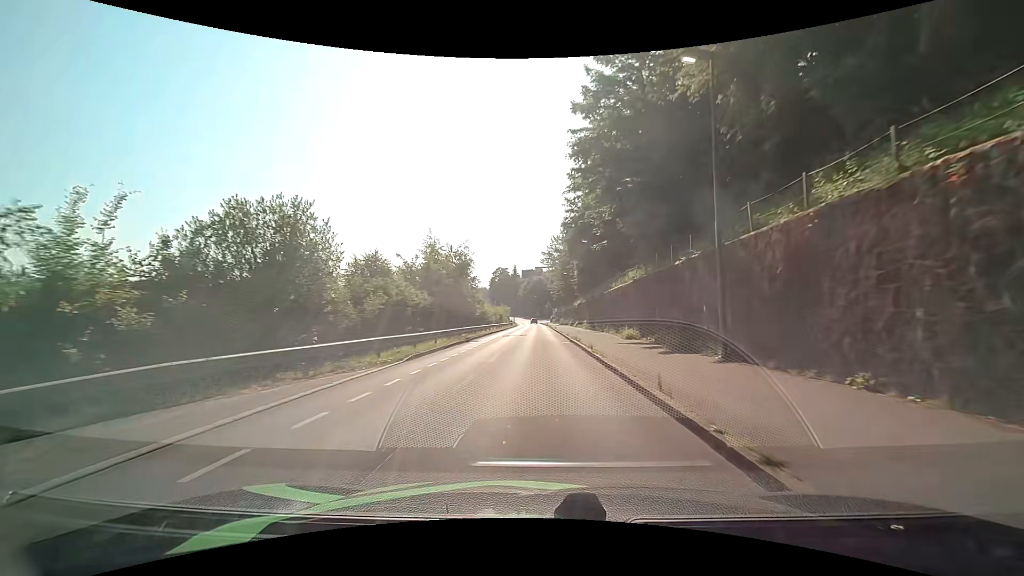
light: Day
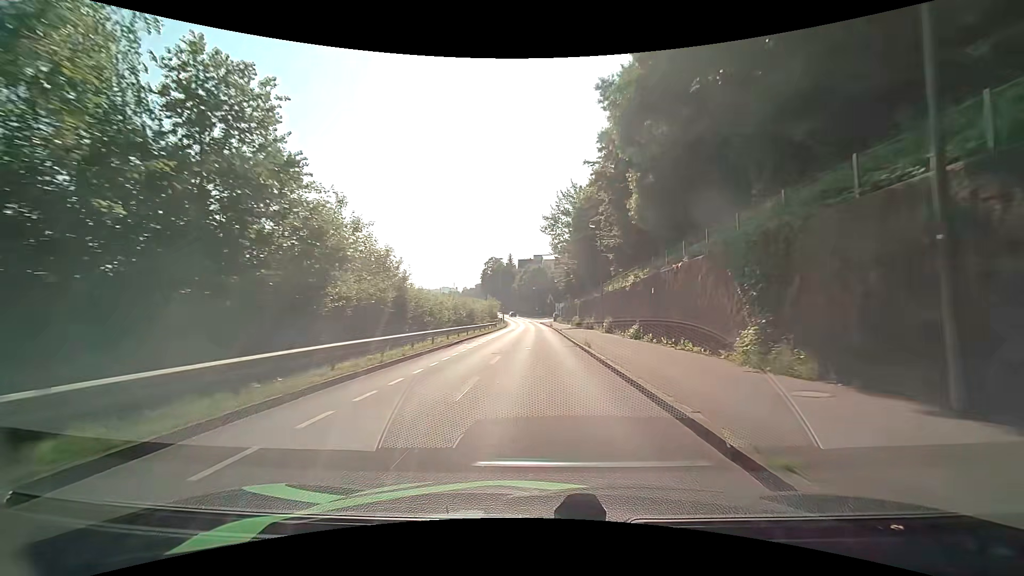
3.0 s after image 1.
(+0.1, +36.7) m; 0°
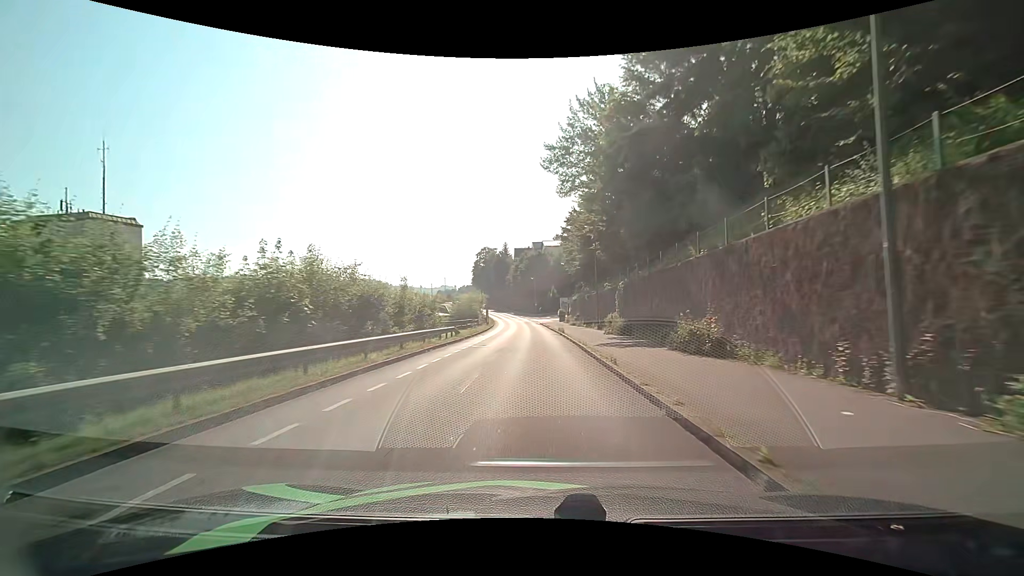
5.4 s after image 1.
(0.0, +29.5) m; 0°
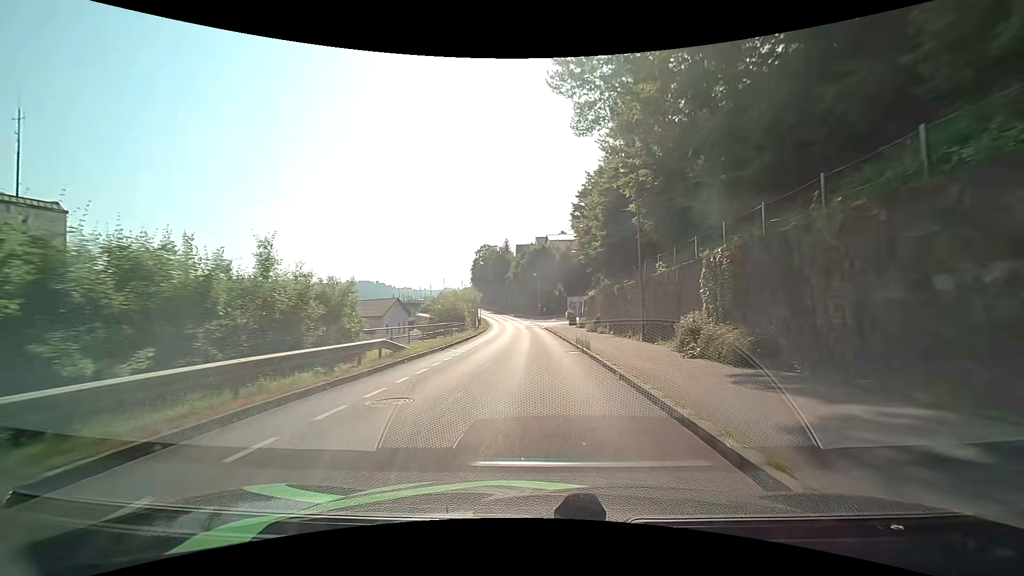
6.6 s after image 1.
(-0.1, +14.8) m; -1°
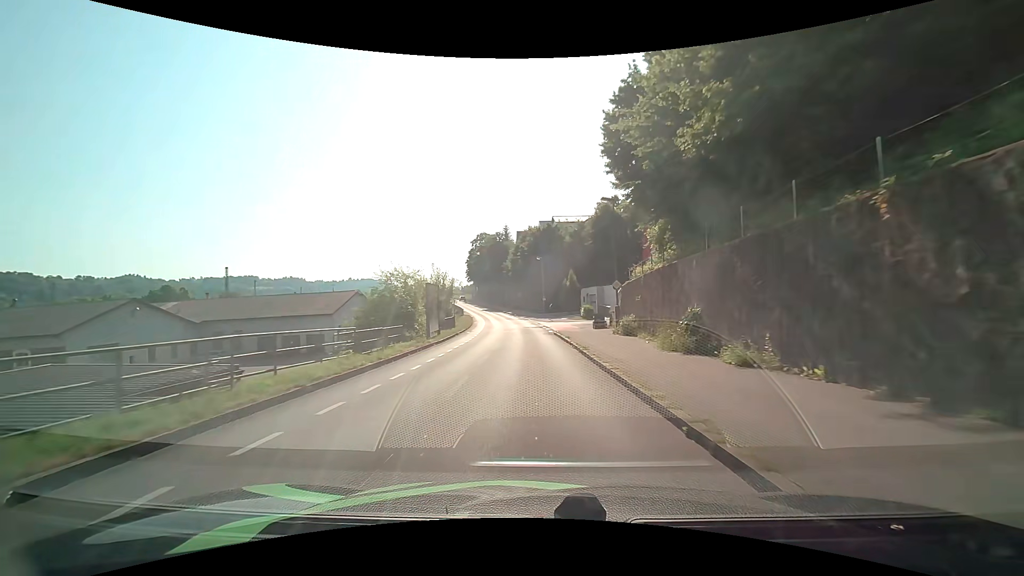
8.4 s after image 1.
(-0.1, +21.9) m; 0°
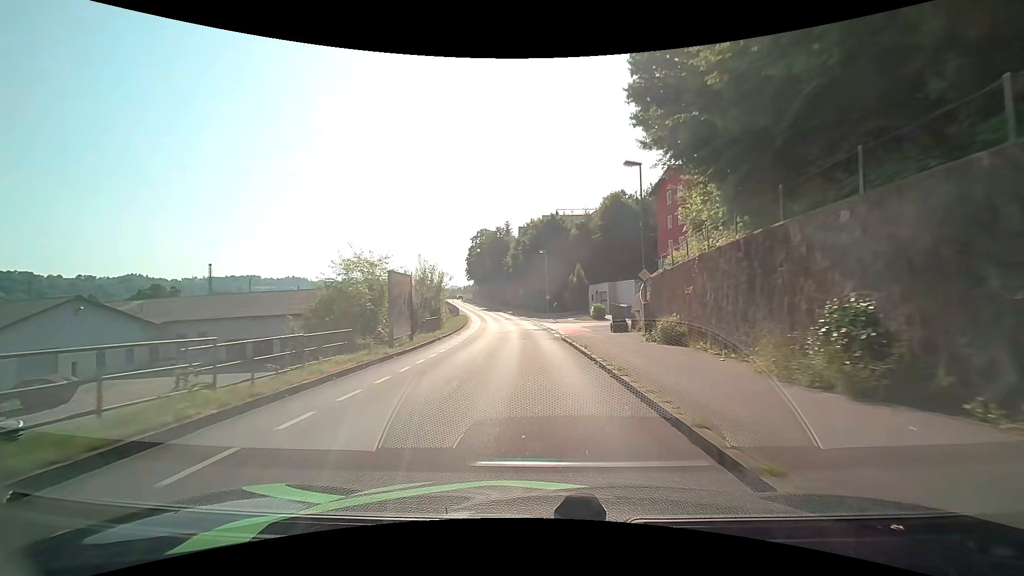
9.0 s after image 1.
(0.0, +7.1) m; 0°
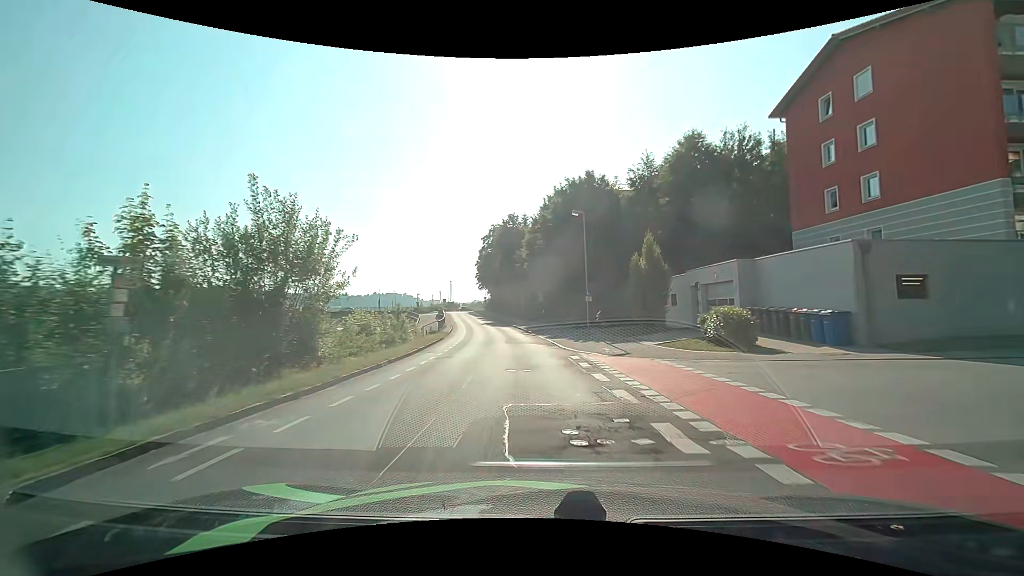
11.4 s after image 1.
(-0.7, +27.9) m; -2°
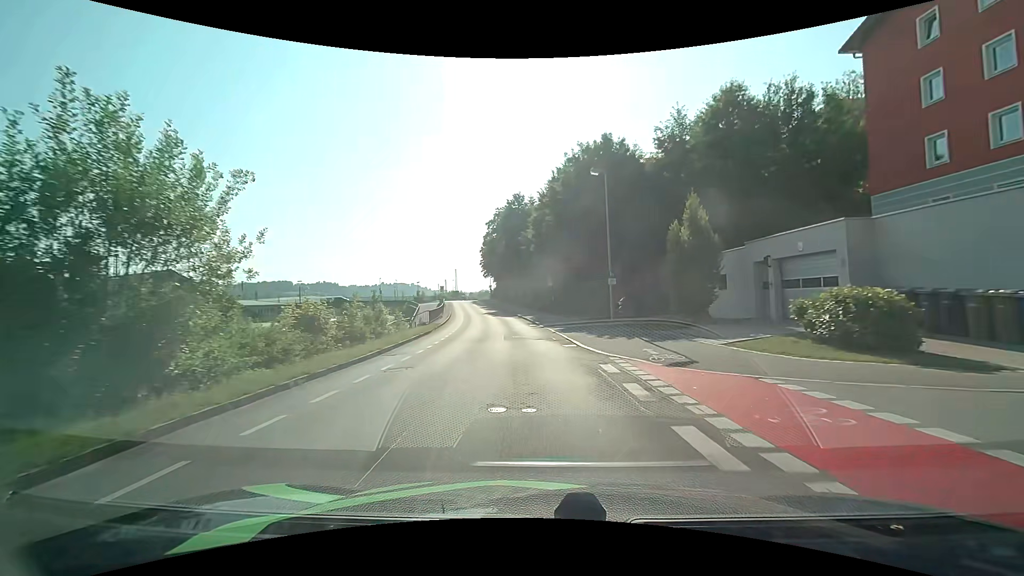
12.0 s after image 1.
(-0.1, +6.8) m; -2°
(0, +10) (0, +20) (-1, +30) (-2, +40) (-3, +50) (-5, +60) (-6, +70) (-8, +79) (-9, +89) (-11, +99) m
